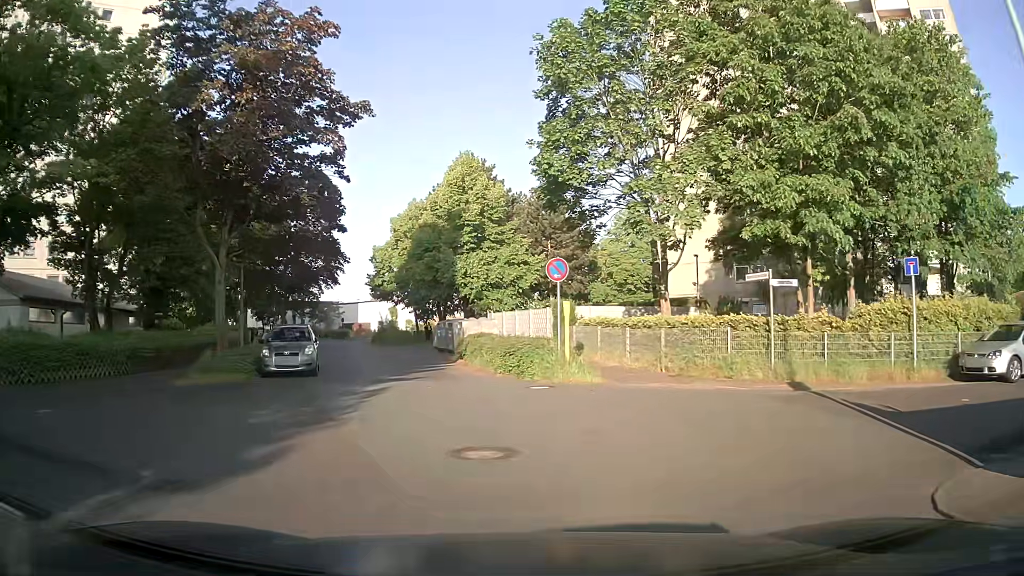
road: residential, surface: asphalt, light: Day
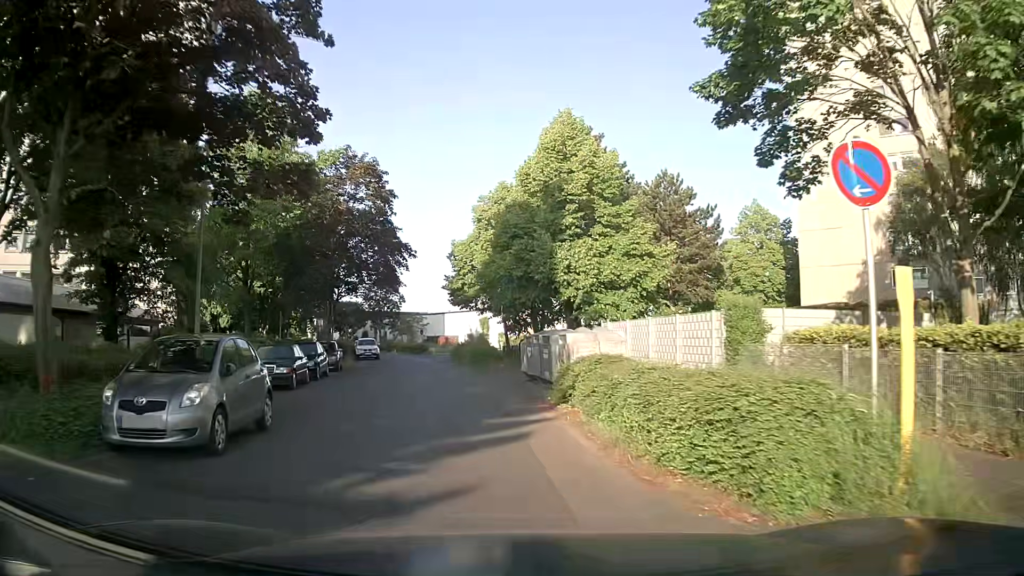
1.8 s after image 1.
(-0.9, +12.1) m; -9°
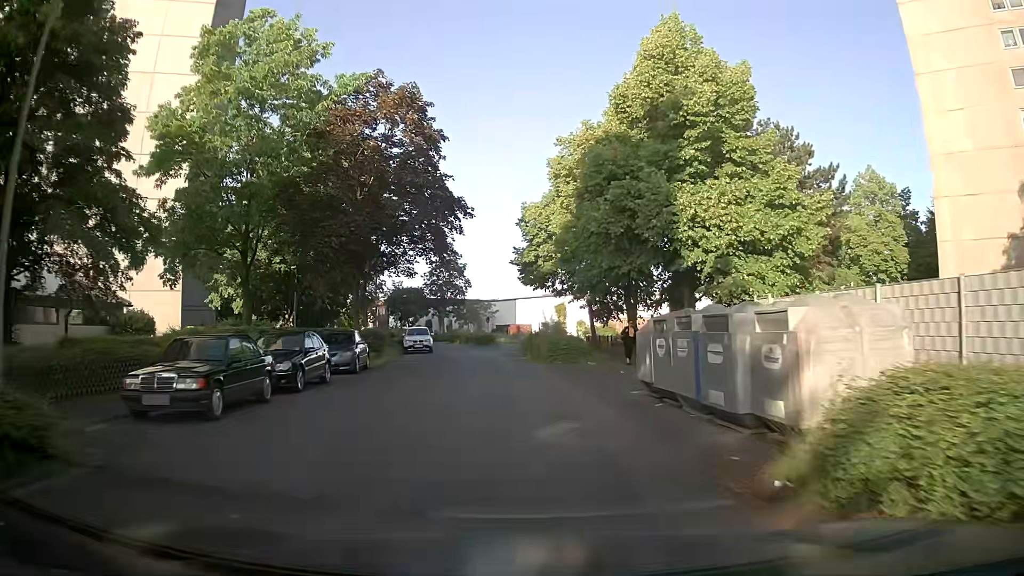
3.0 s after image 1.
(-0.6, +10.2) m; -5°
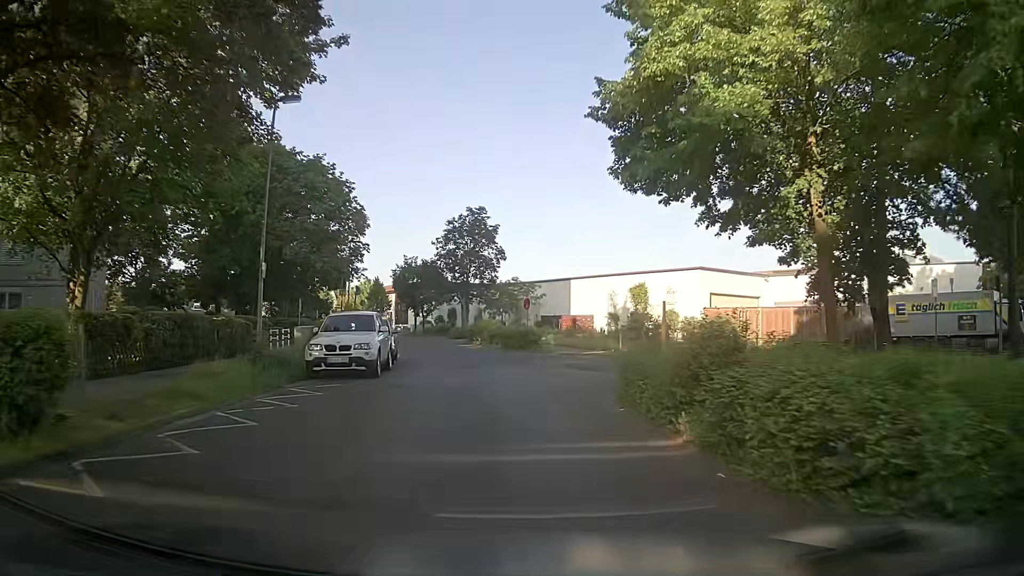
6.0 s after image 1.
(-1.2, +25.7) m; -5°
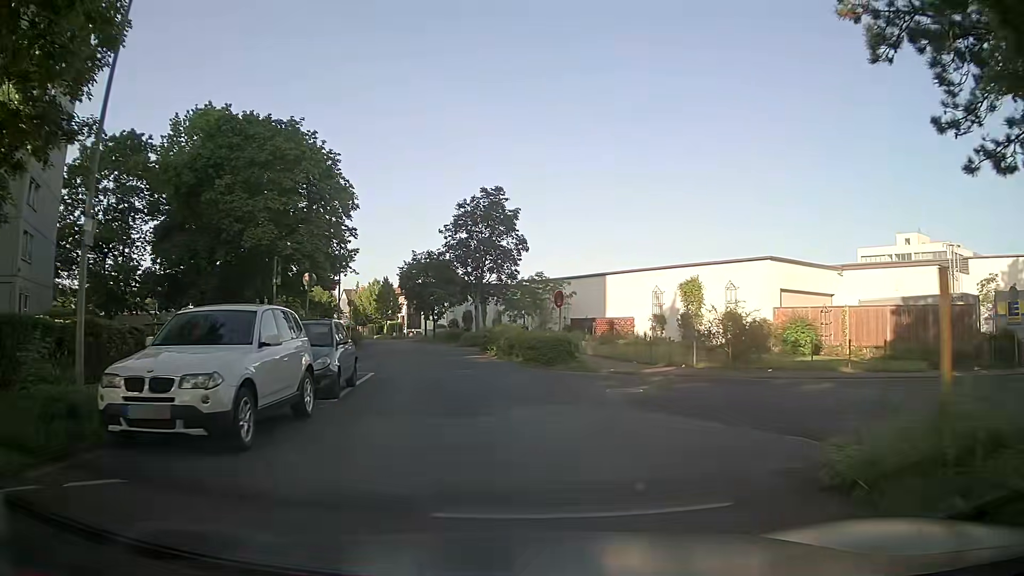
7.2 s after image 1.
(-0.1, +9.4) m; -3°
